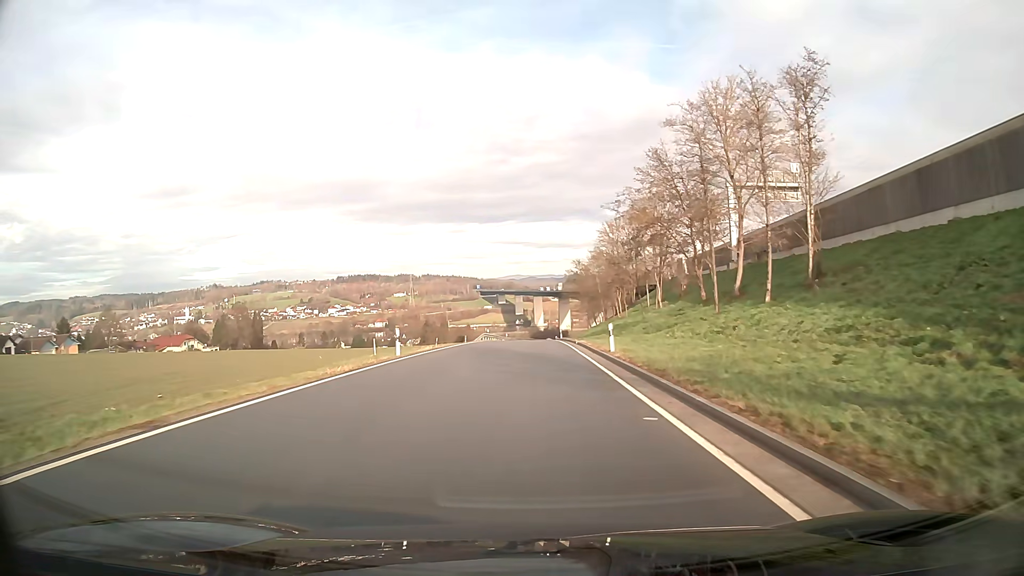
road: unclassified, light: Day
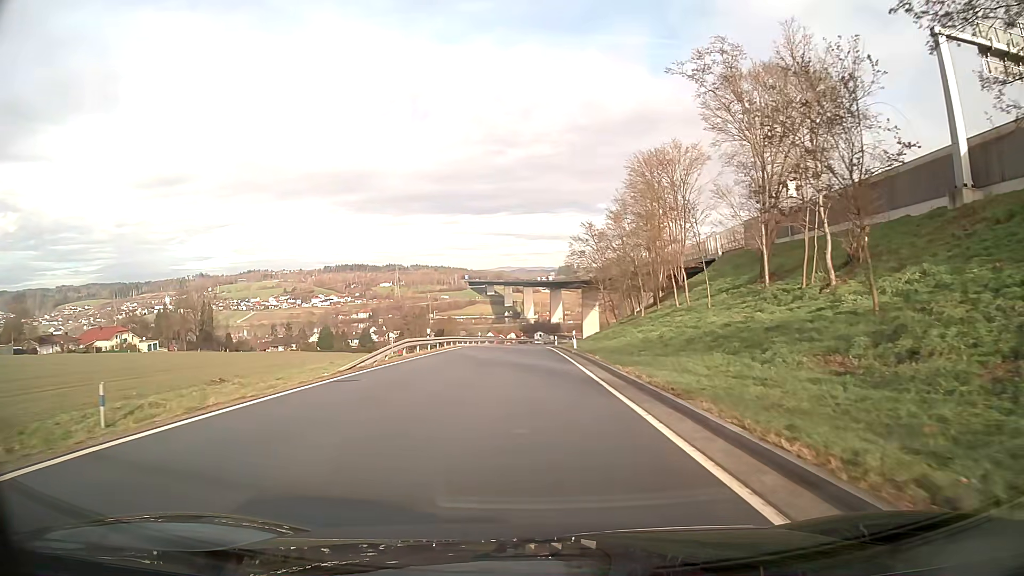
(+0.1, +38.0) m; +1°
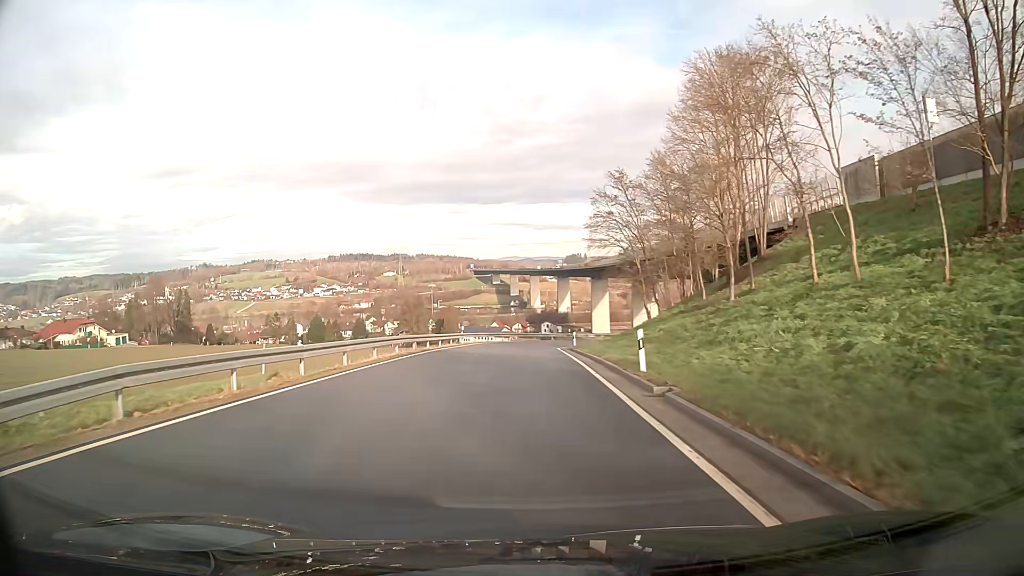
(-0.1, +22.0) m; -1°
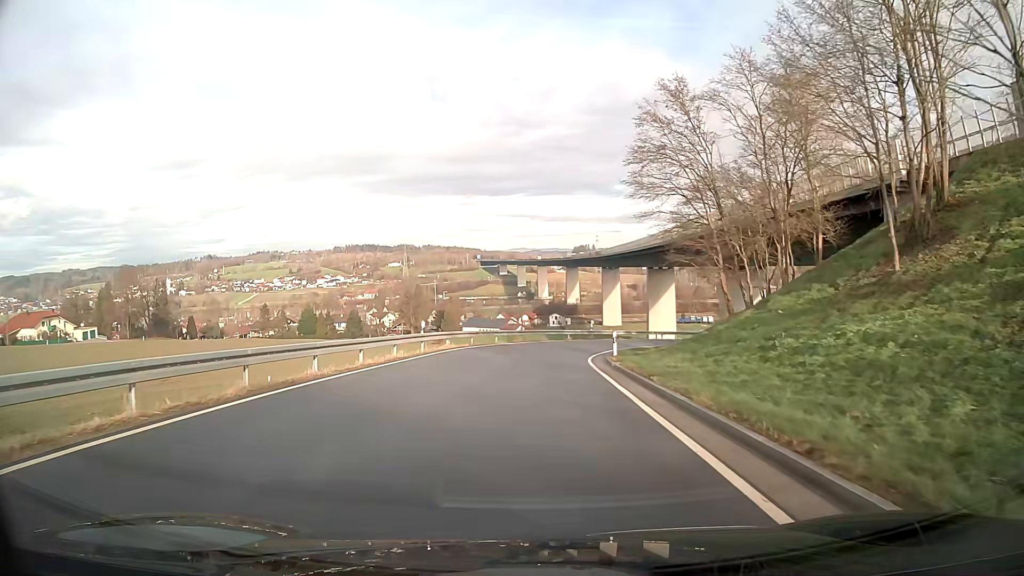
(-0.1, +19.7) m; 0°
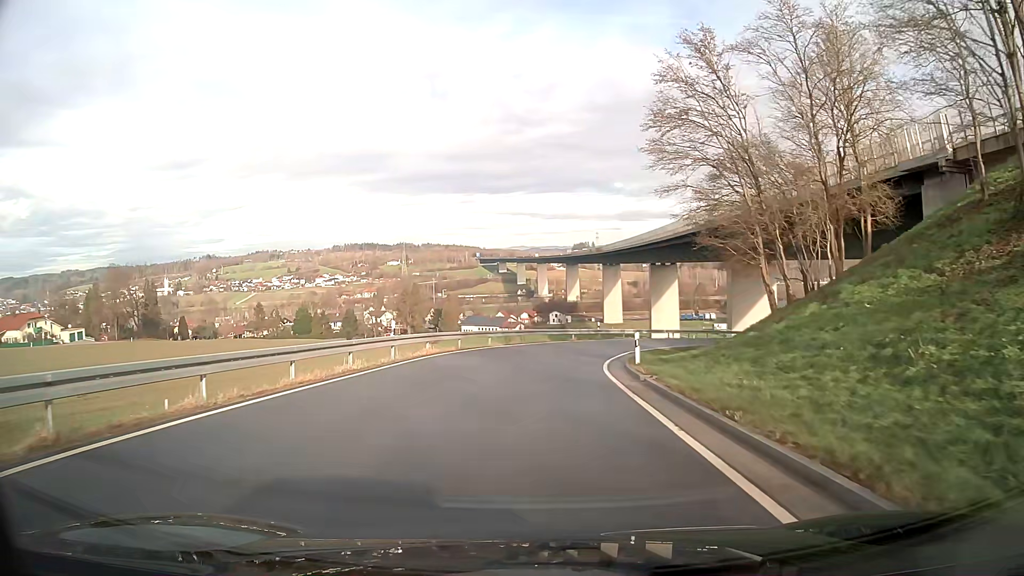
(0.0, +6.0) m; 0°
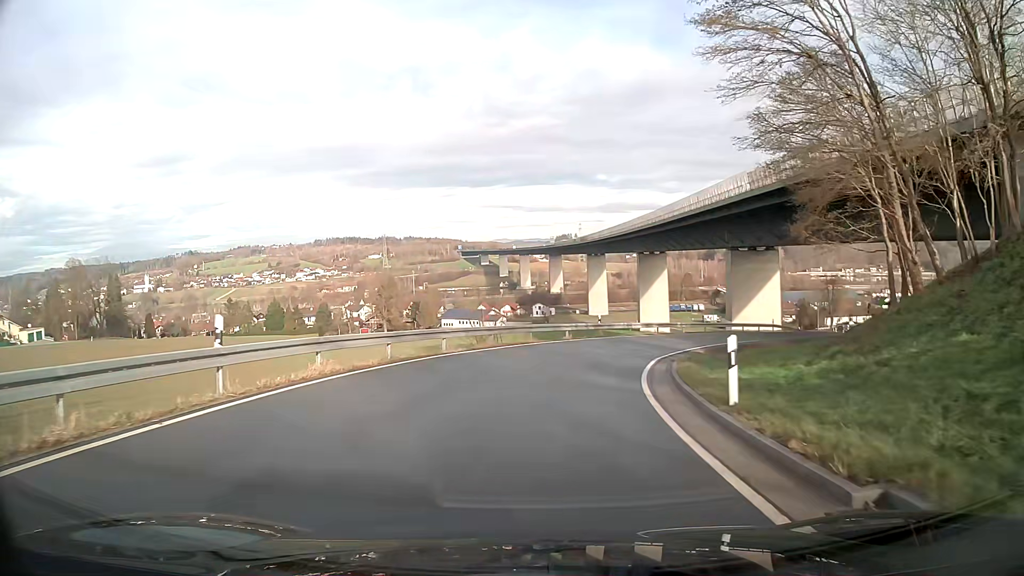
(+0.2, +11.9) m; +2°
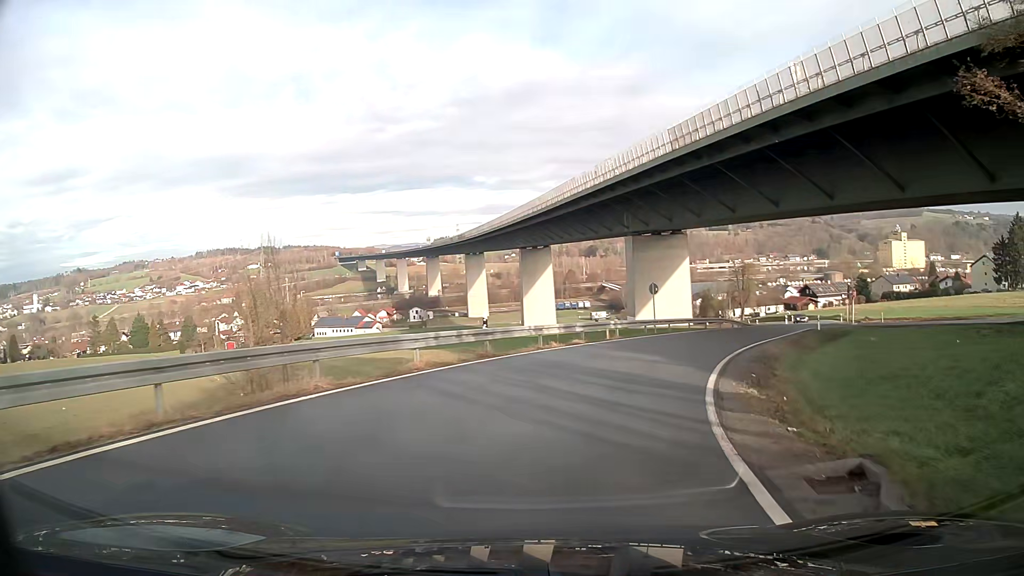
(+1.4, +17.8) m; +11°
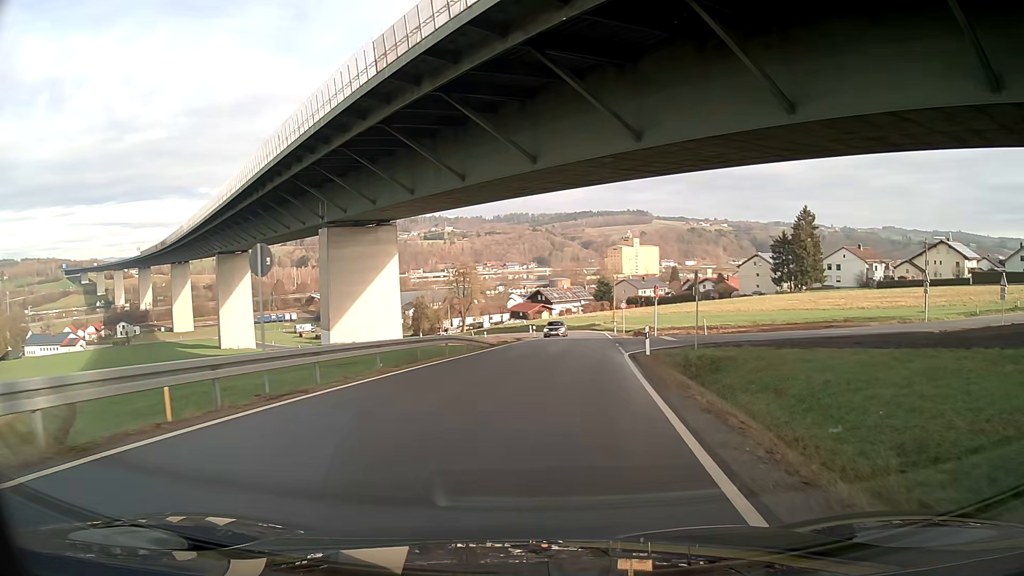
(+5.2, +23.4) m; +22°
(0, +10) (+1, +20) (+2, +30) (+3, +40) (+4, +50) (+4, +60) (+4, +70) (+2, +80) (-2, +89) (-7, +98) m
